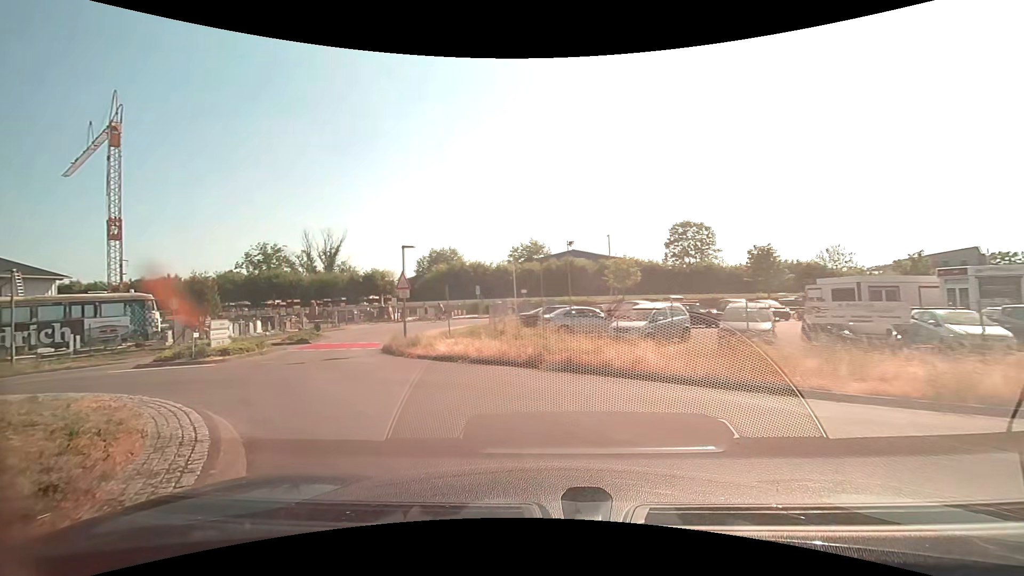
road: secondary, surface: asphalt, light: Day
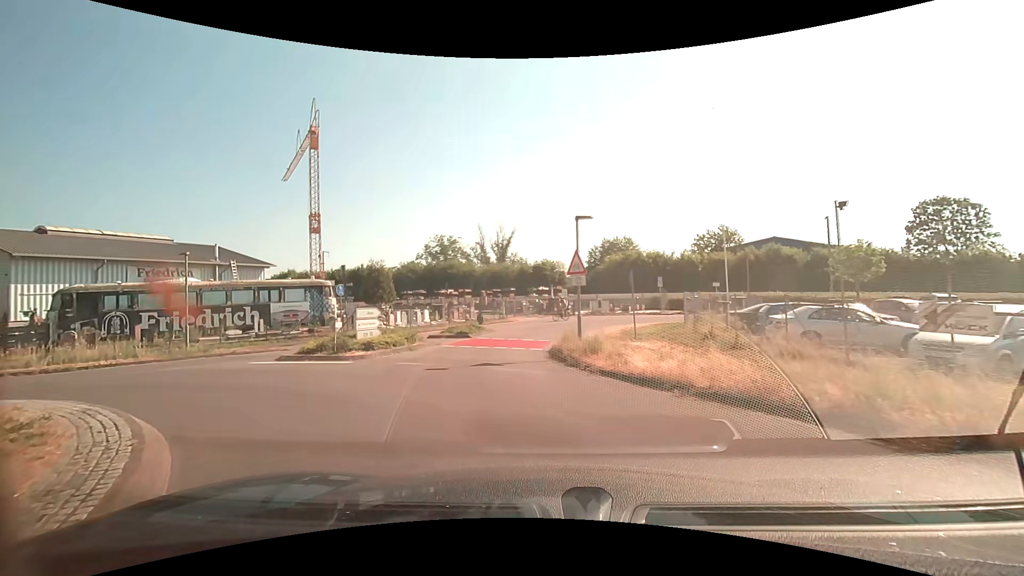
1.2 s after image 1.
(-1.1, +5.1) m; -21°
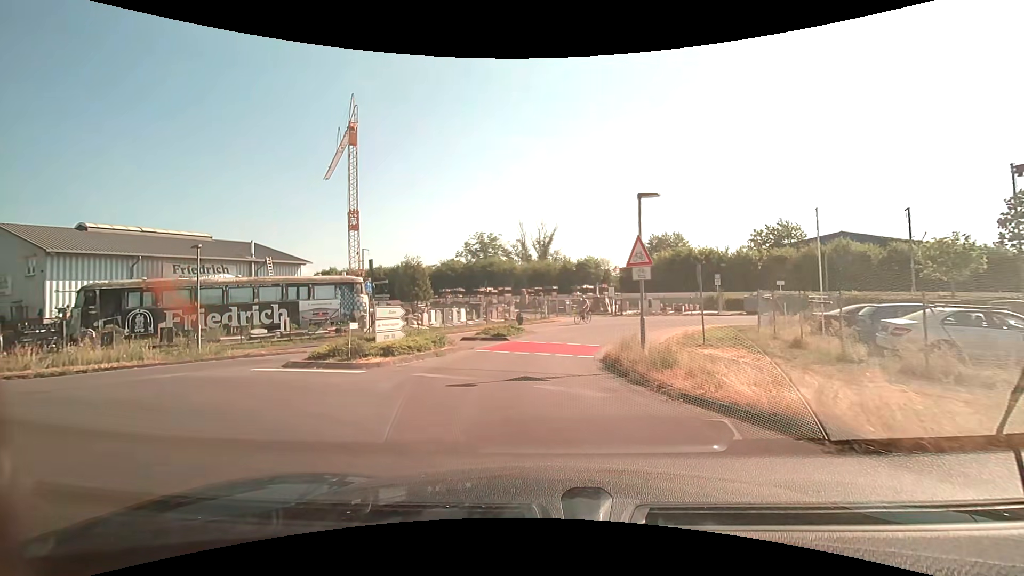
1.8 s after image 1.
(-0.1, +2.7) m; -4°
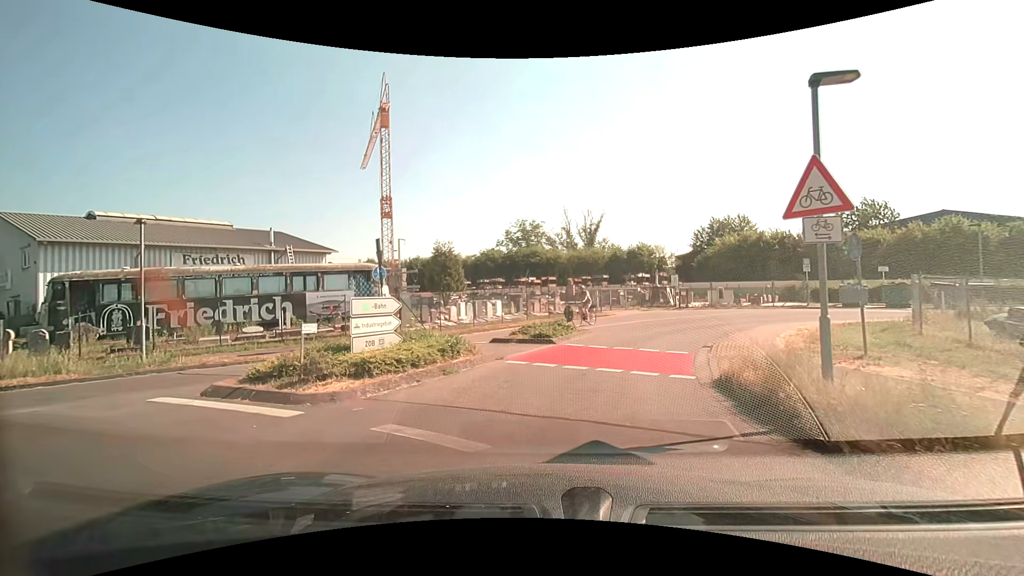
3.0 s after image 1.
(-0.2, +5.3) m; -4°
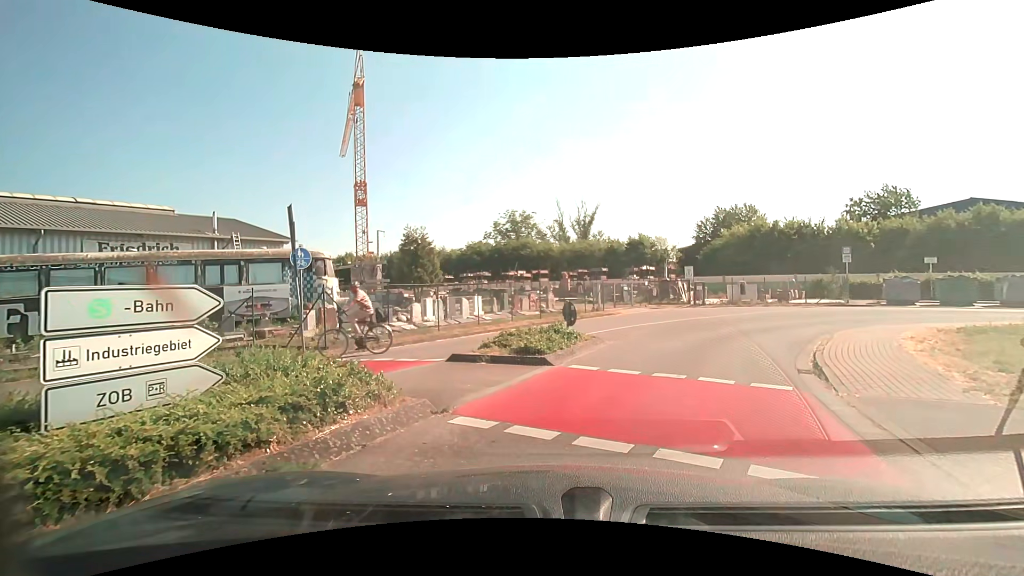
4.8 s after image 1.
(0.0, +5.5) m; -1°
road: unclassified
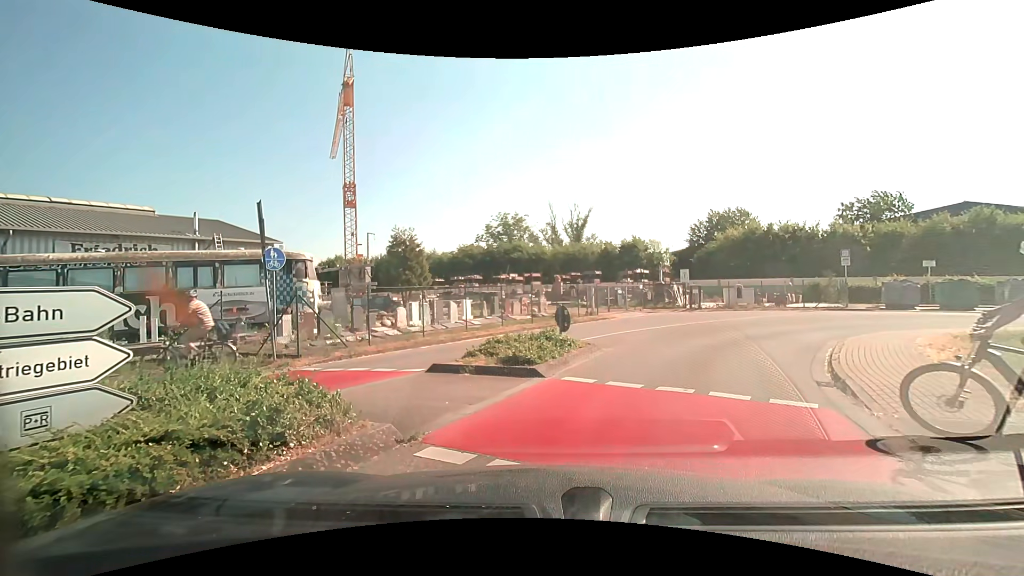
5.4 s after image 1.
(0.0, +0.9) m; +2°
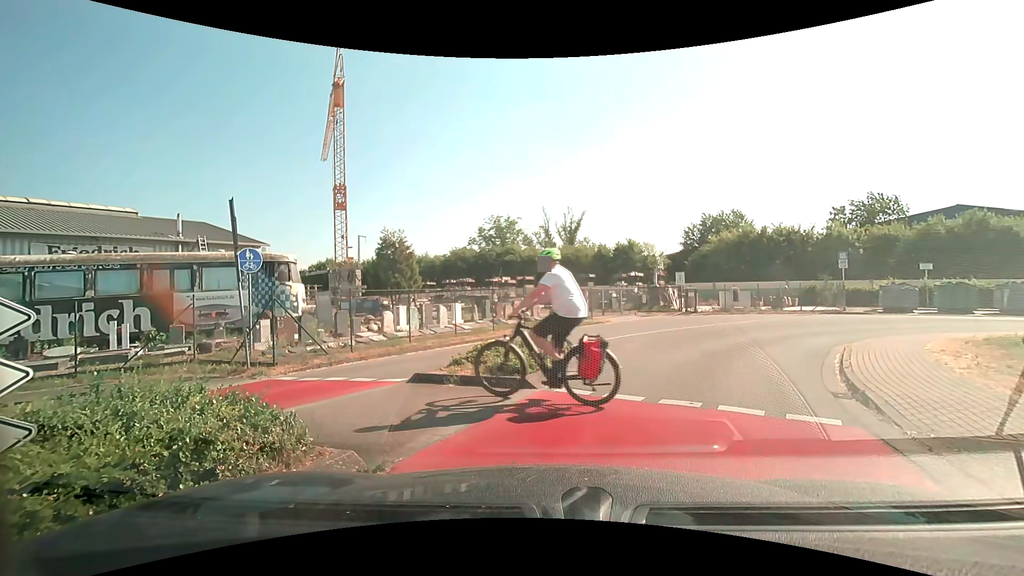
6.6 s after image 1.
(0.0, +0.7) m; 0°
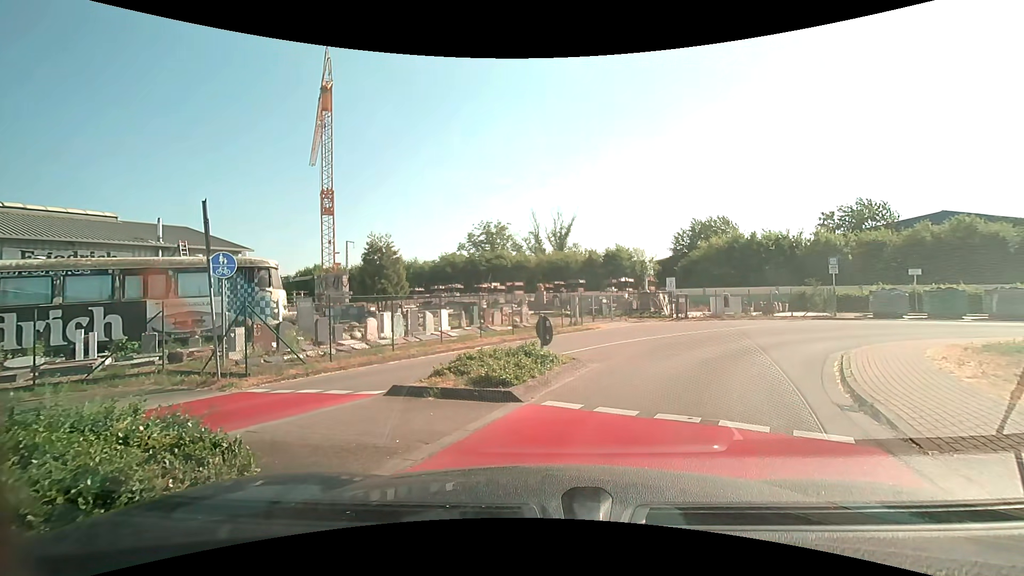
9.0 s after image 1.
(0.0, +0.6) m; 0°
